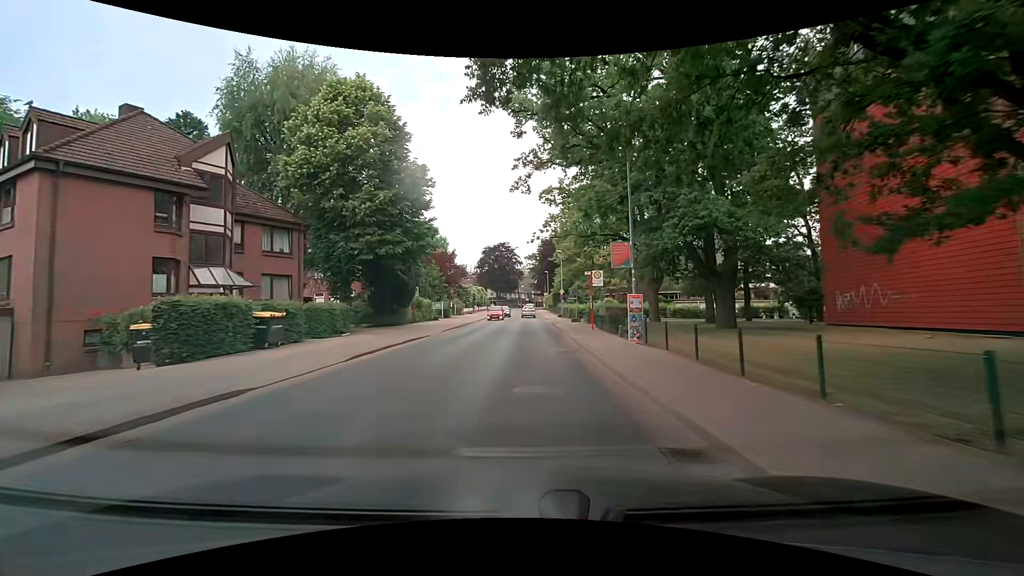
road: tertiary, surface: asphalt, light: Day
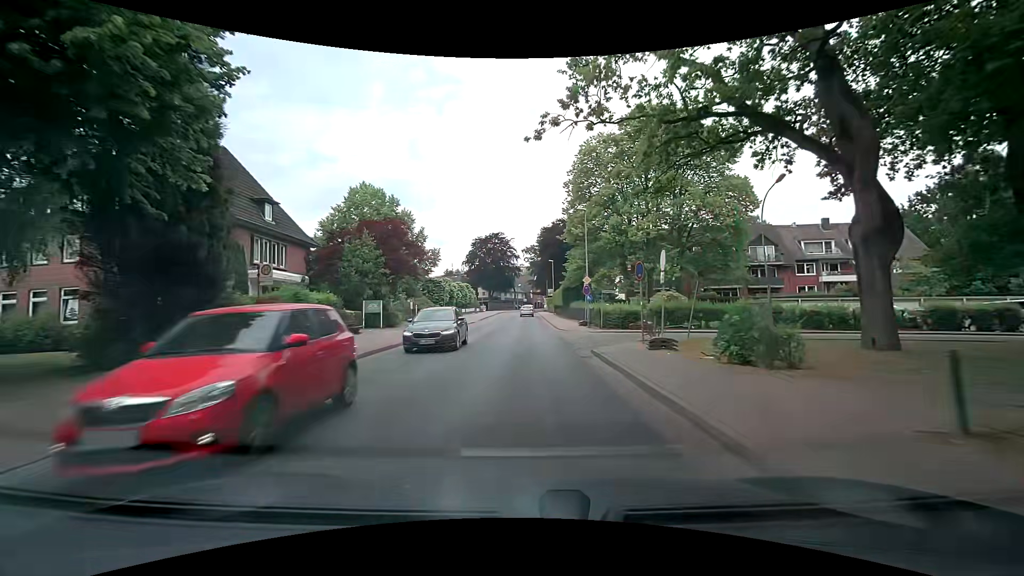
(0.0, +25.2) m; 0°
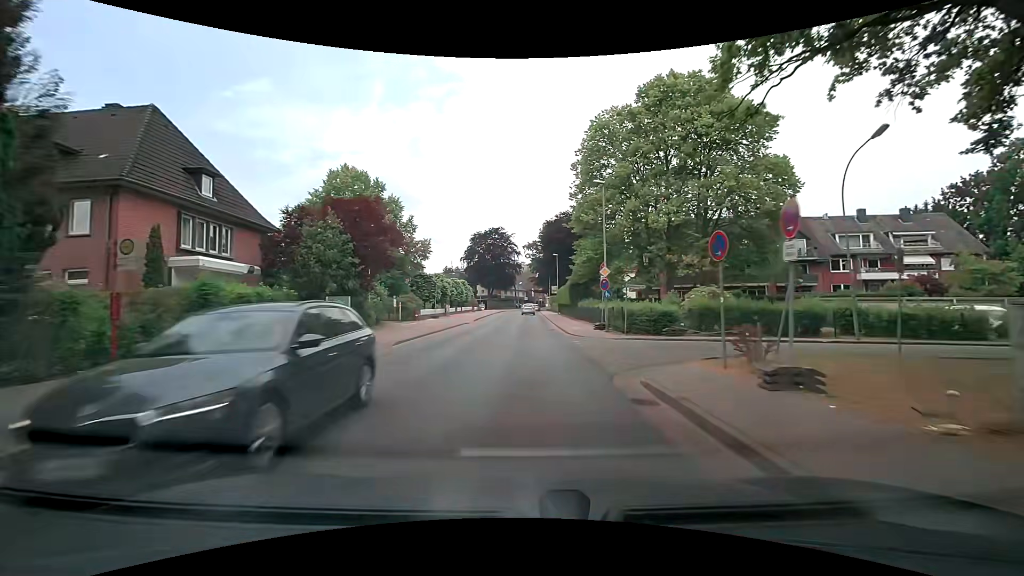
(0.0, +6.8) m; +1°
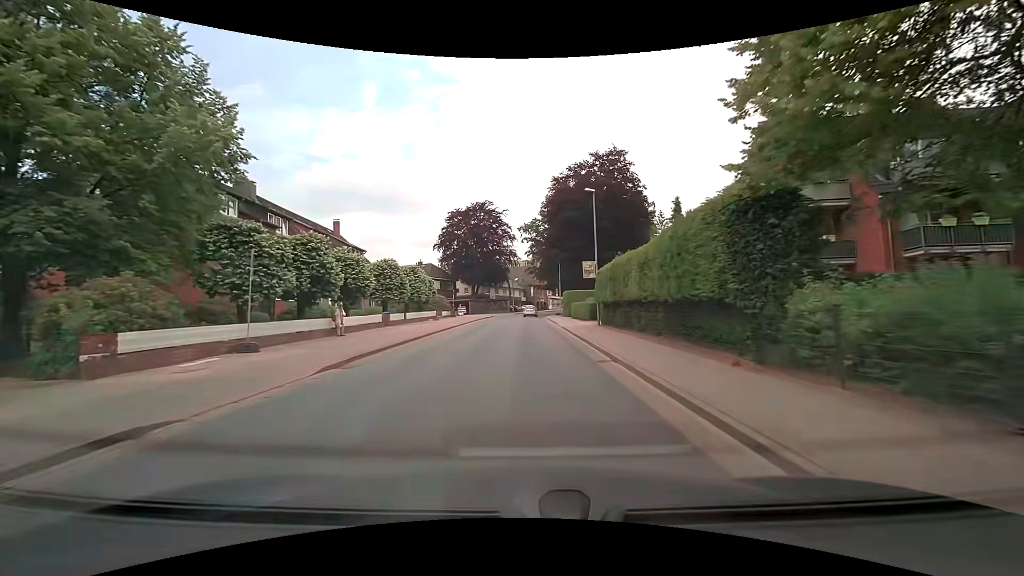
(-0.2, +35.7) m; 0°
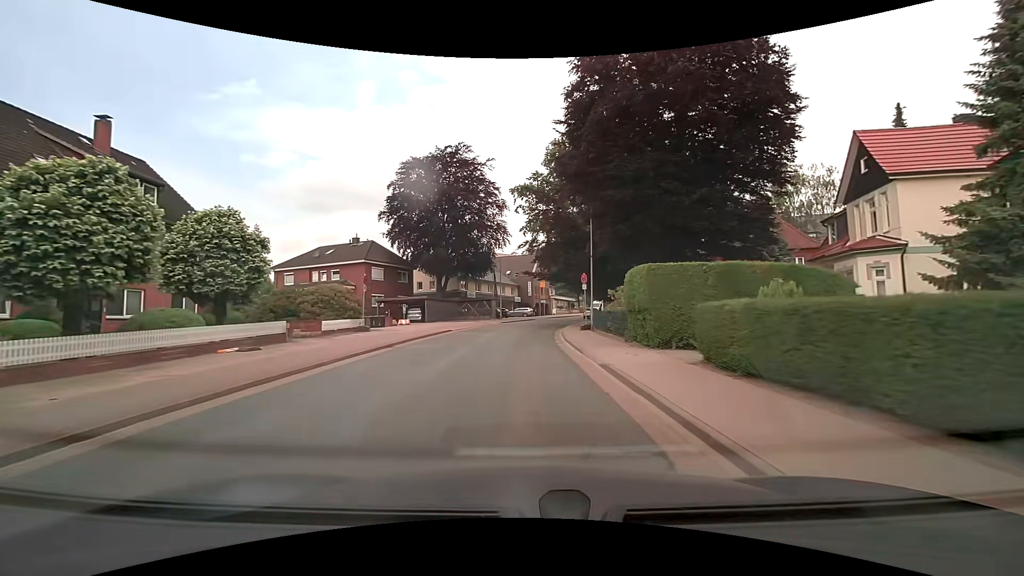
(+0.1, +34.7) m; +1°
